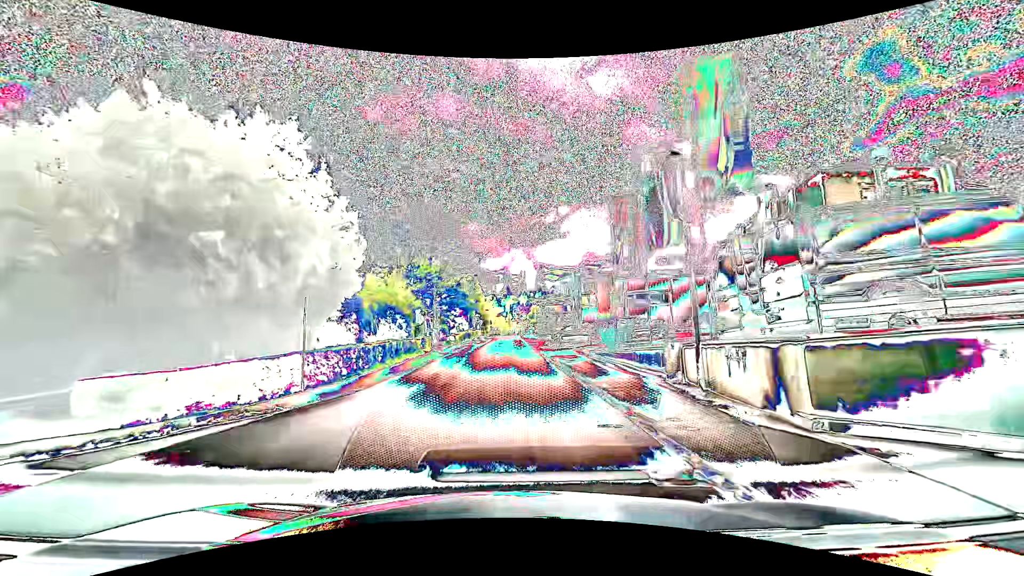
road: residential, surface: asphalt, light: Day
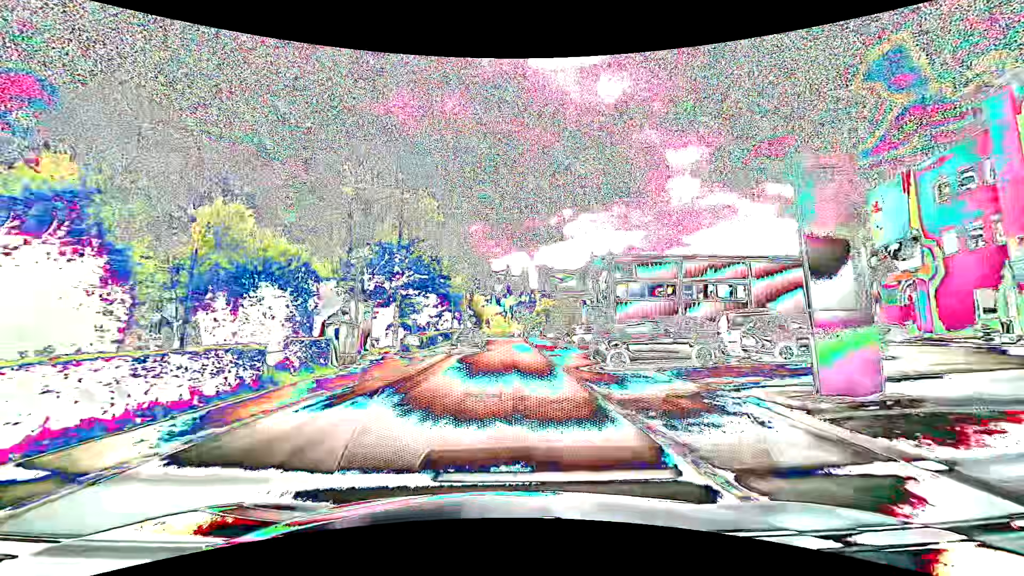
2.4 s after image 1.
(-0.1, +21.6) m; 0°
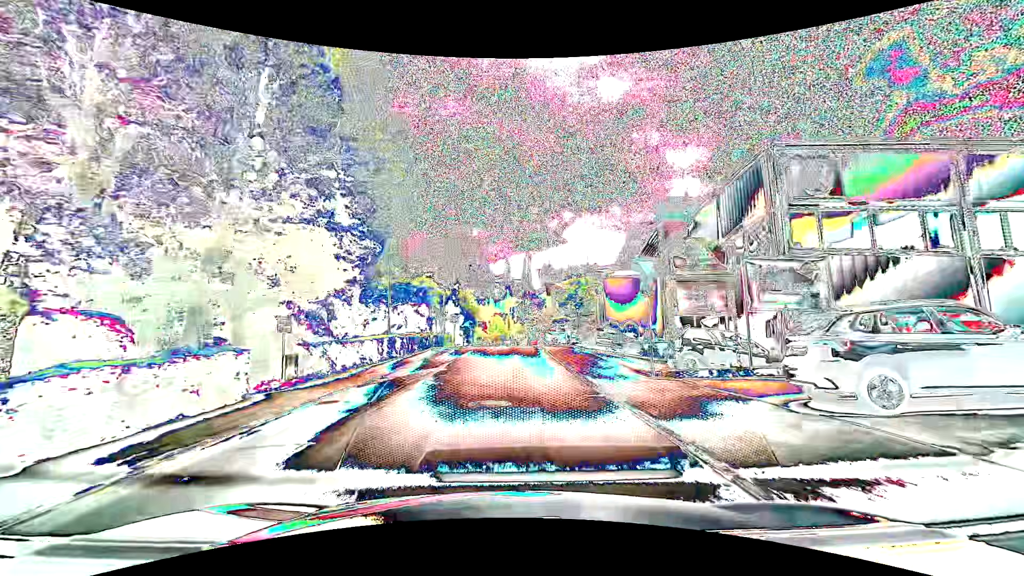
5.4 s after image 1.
(+0.1, +28.6) m; +1°
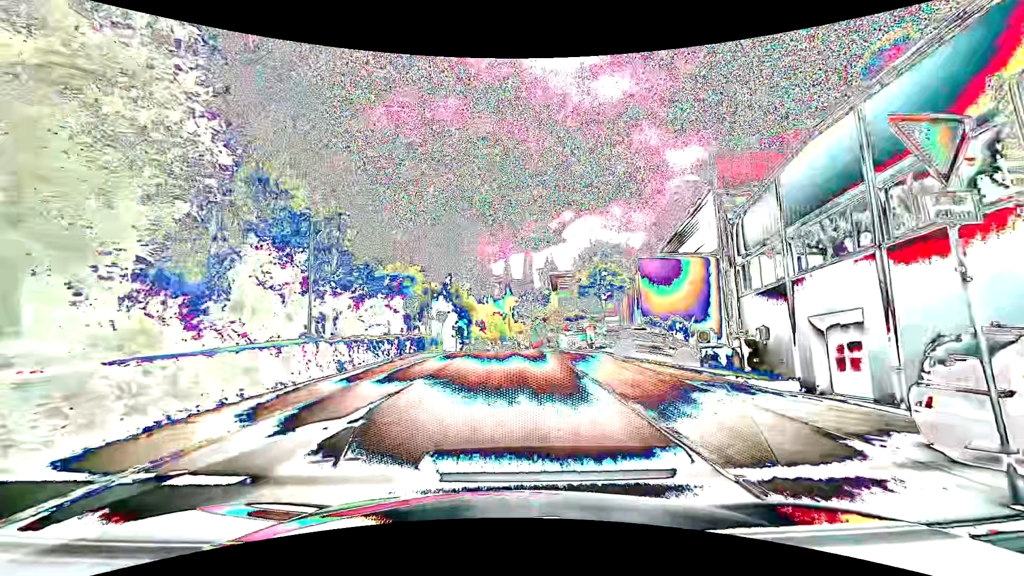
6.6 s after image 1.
(0.0, +9.8) m; 0°
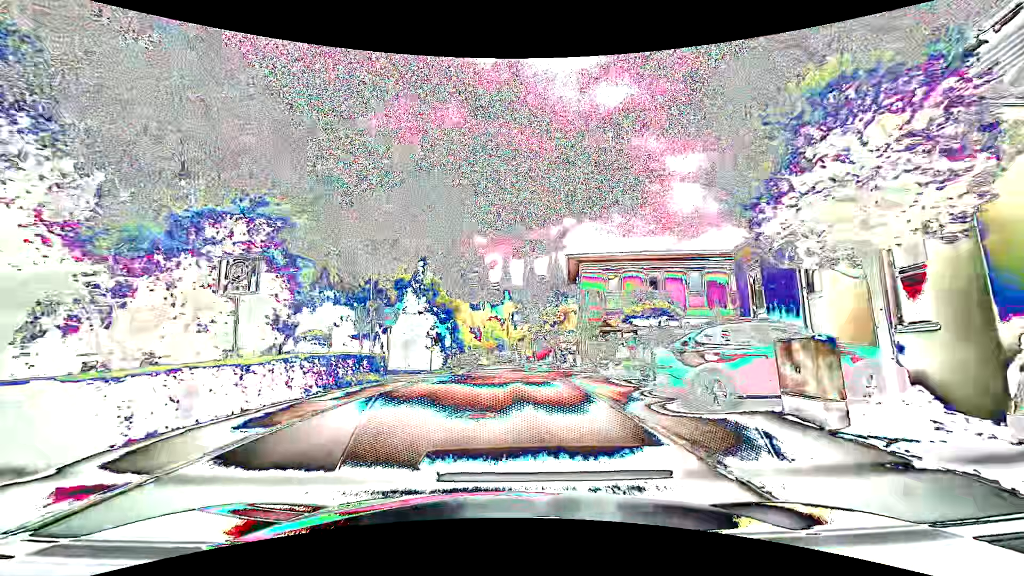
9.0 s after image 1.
(-0.2, +19.3) m; -1°
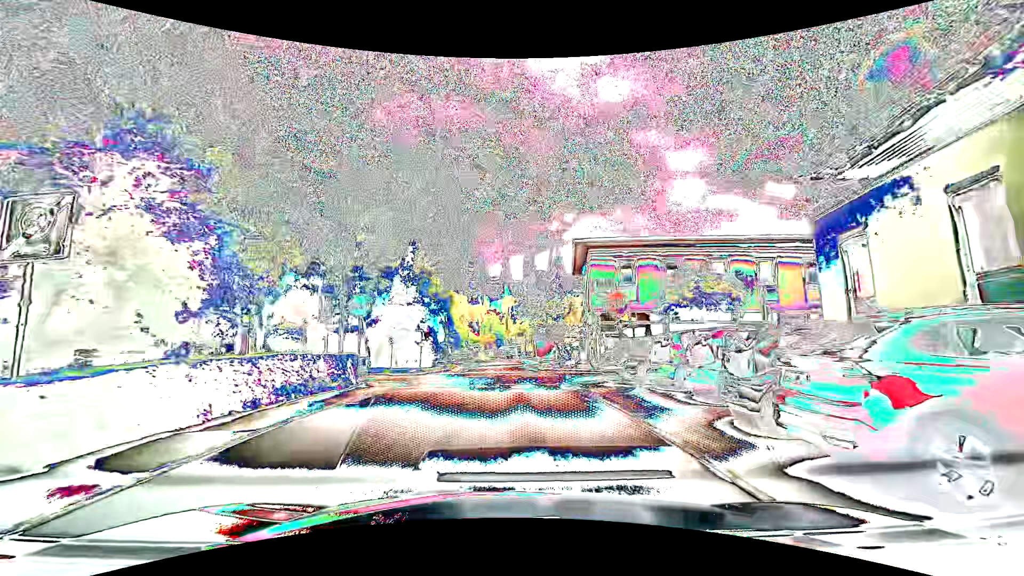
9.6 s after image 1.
(0.0, +4.6) m; +1°
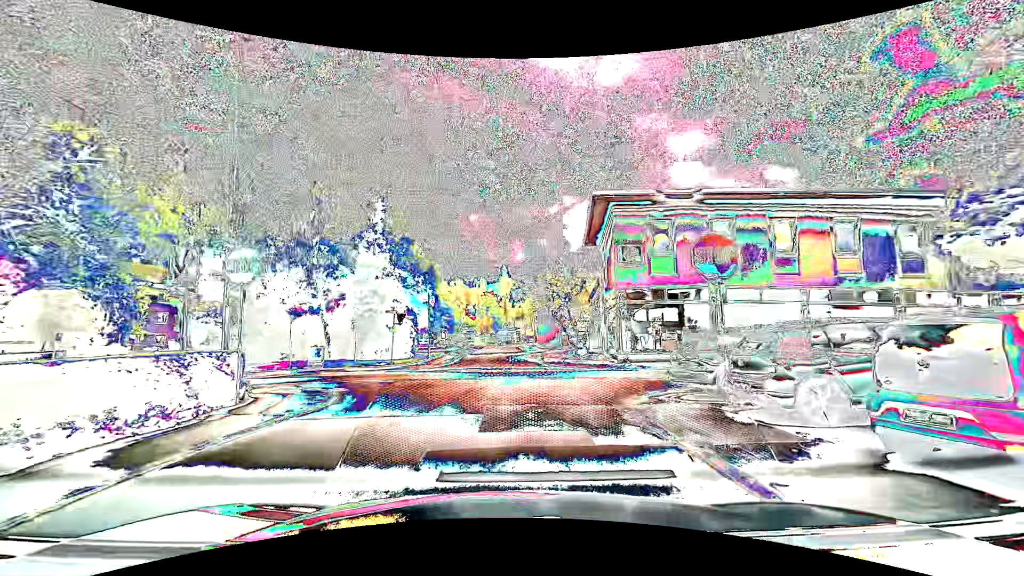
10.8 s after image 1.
(0.0, +8.6) m; -1°
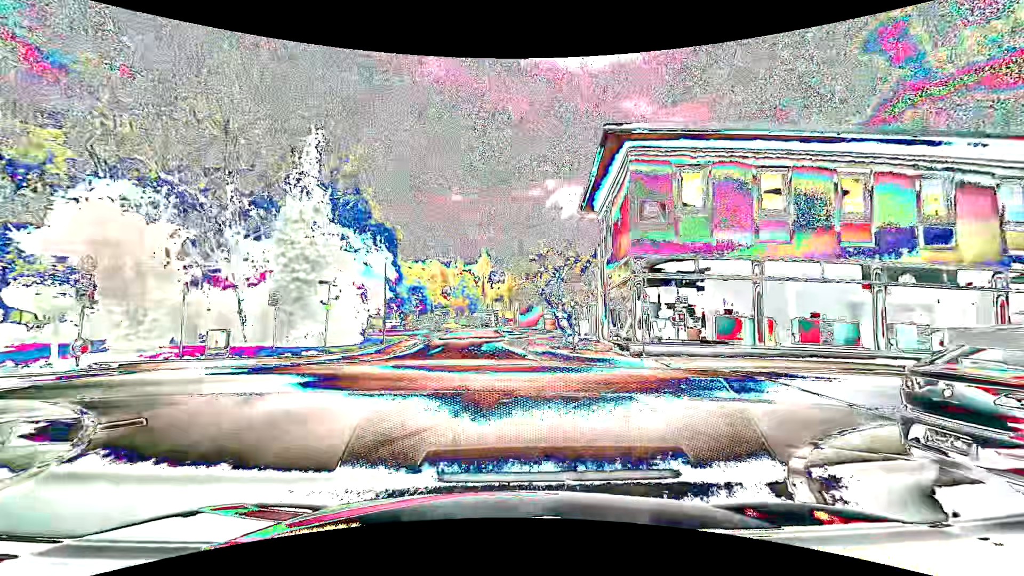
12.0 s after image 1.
(+0.2, +7.2) m; +4°
(+3, +9) (+12, +13) (+22, +12) (+32, +12) (+42, +11) (+52, +11) (+62, +10) (+72, +9) (+82, +8) (+91, +8) m
